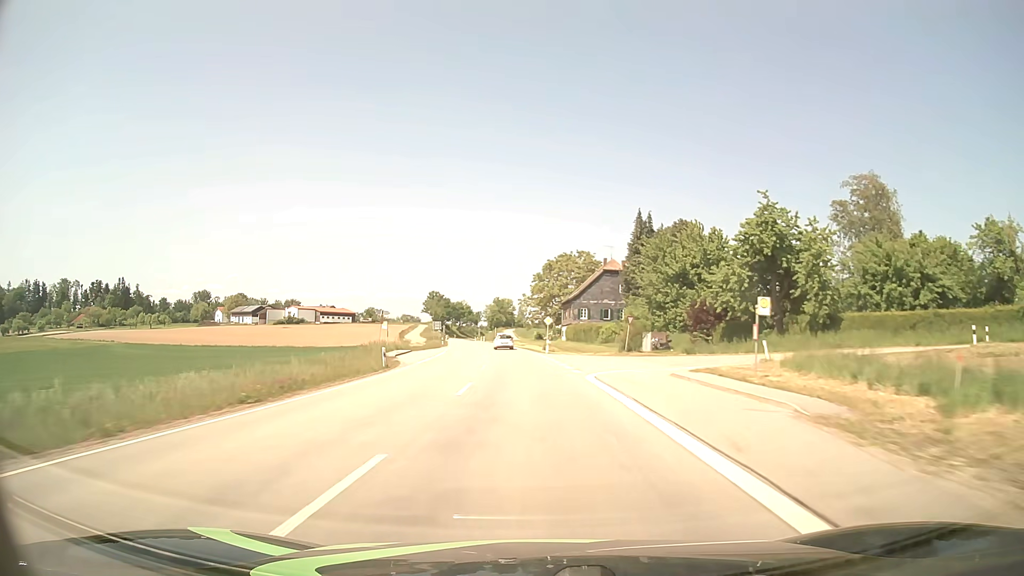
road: secondary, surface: asphalt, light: Day
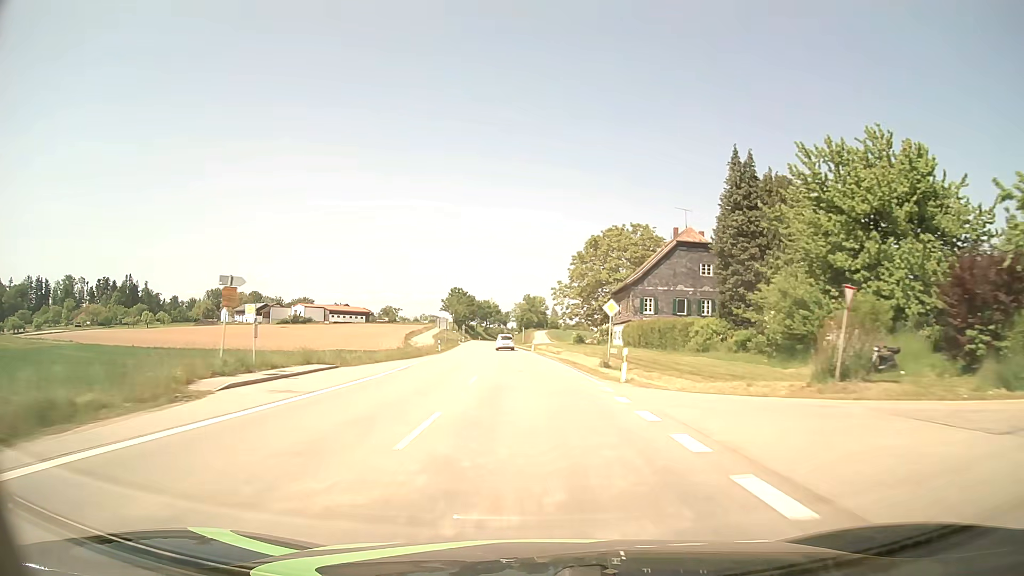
(-0.8, +31.6) m; -3°
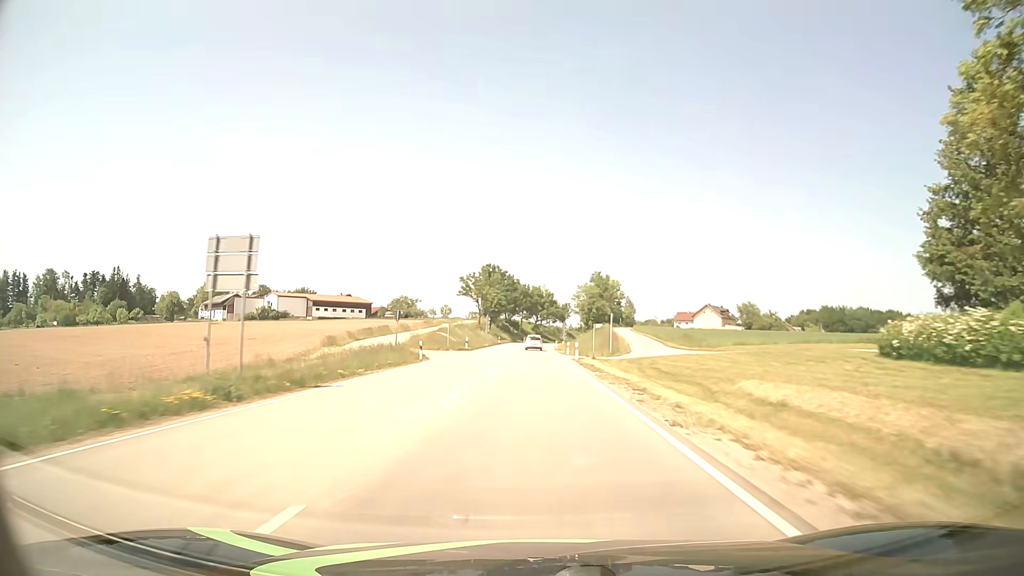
(-4.1, +78.9) m; -5°
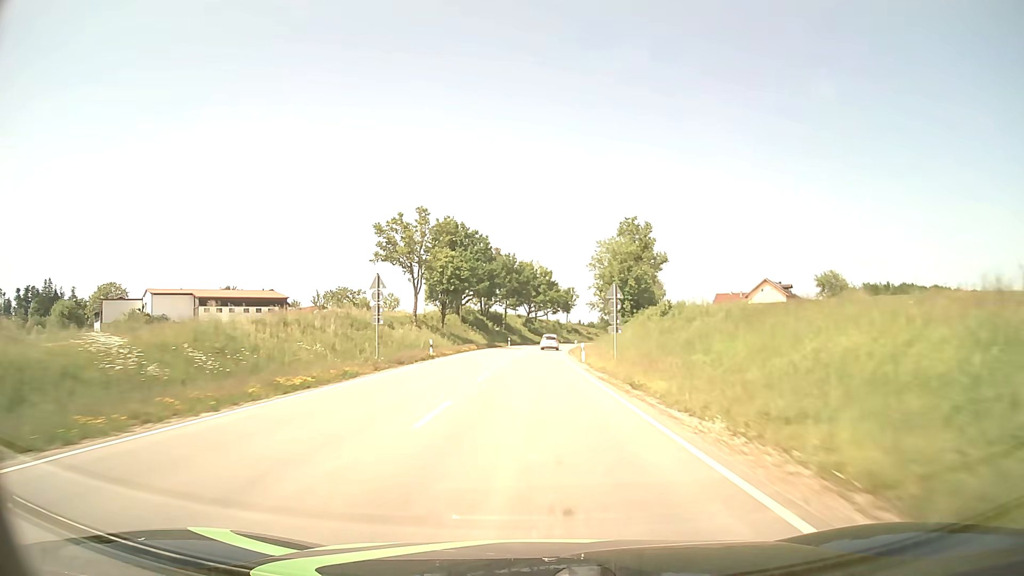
(0.0, +63.3) m; 0°
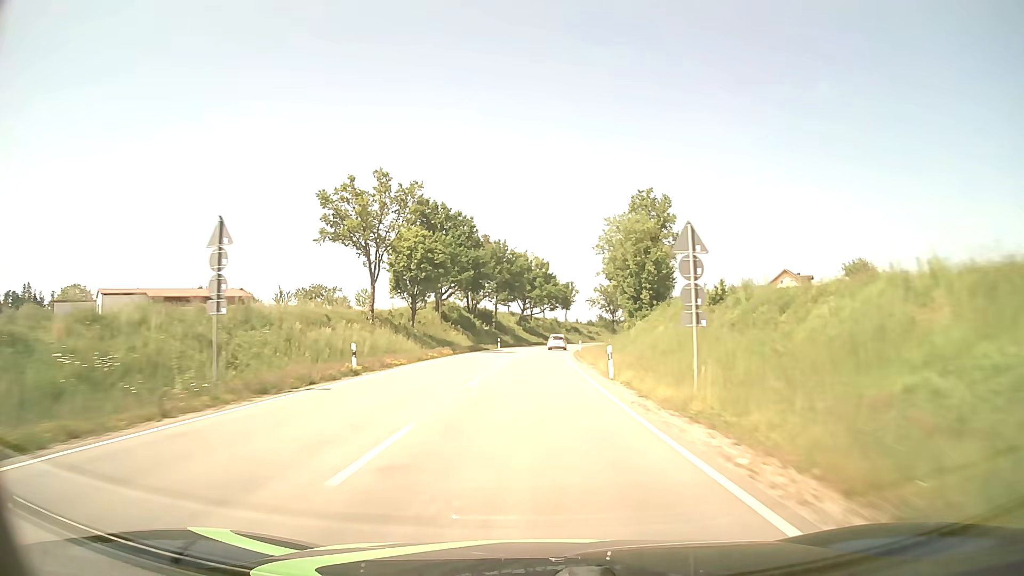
(0.0, +15.8) m; 0°
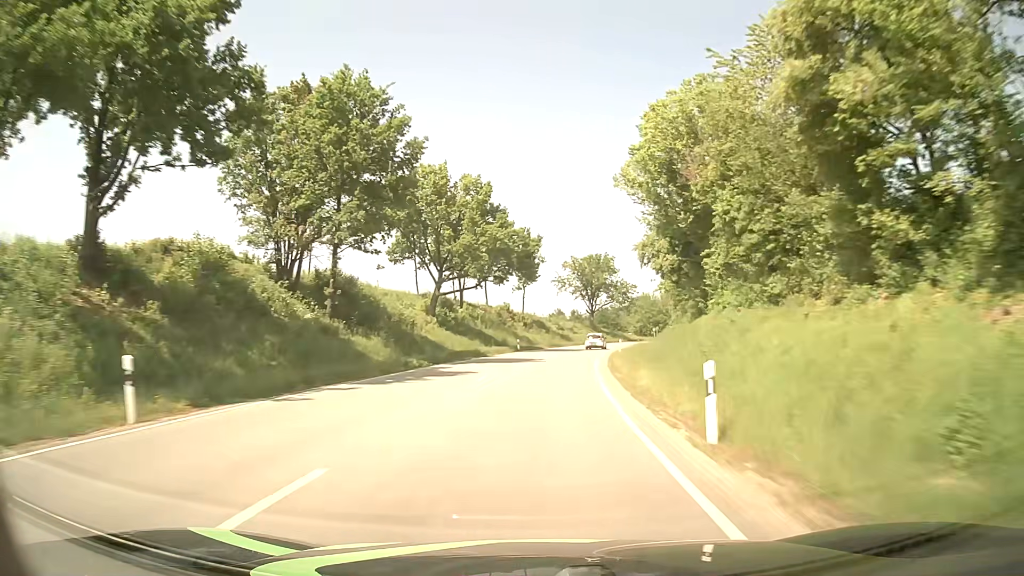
(+1.5, +63.3) m; +4°
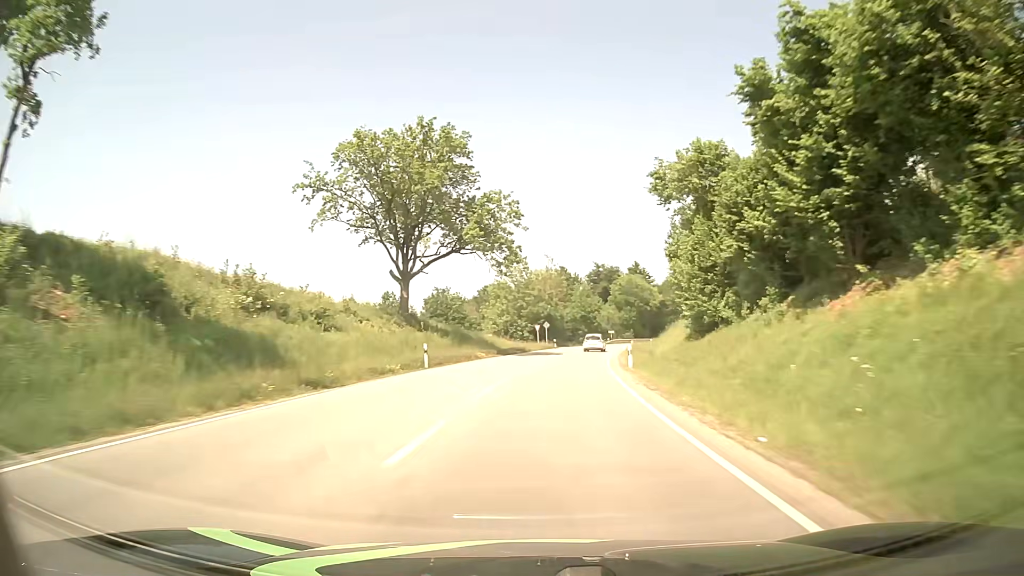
(+8.9, +78.6) m; +14°
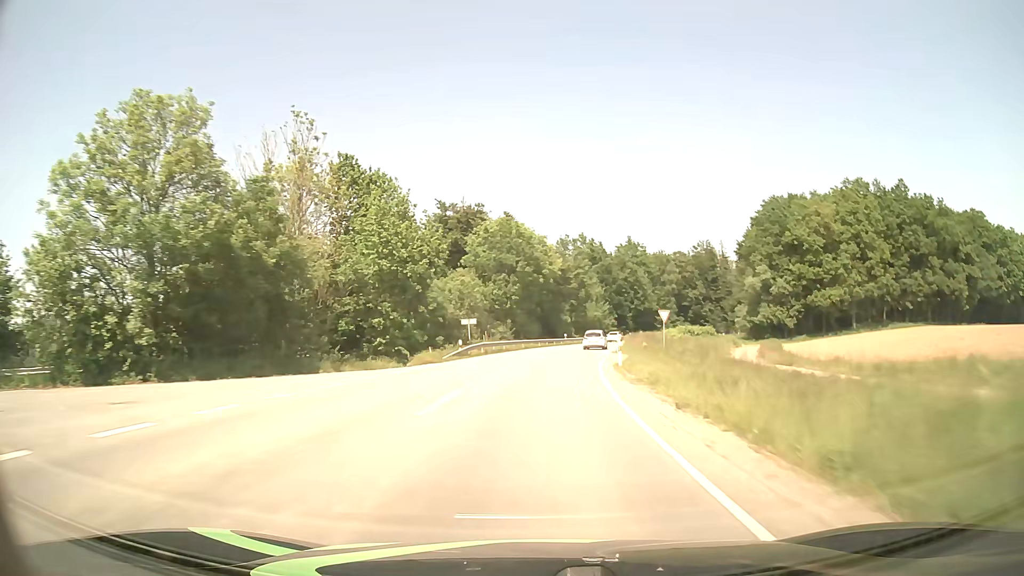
(+8.5, +78.8) m; +12°
(0, +10) (+1, +20) (+1, +30) (+3, +40) (+4, +50) (+6, +60) (+8, +69) (+10, +79) (+12, +89) (+15, +98) m
